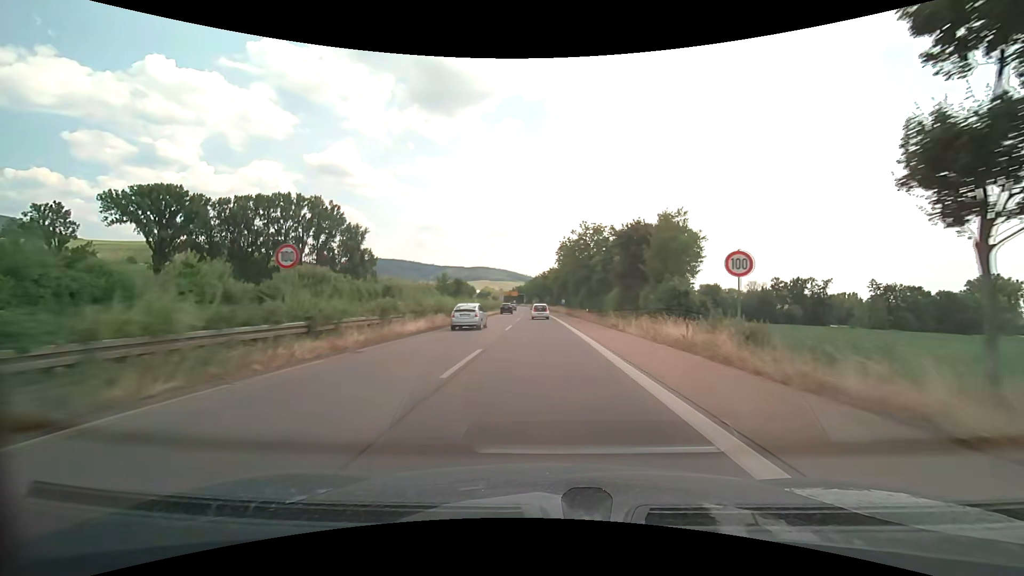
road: trunk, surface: asphalt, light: Day
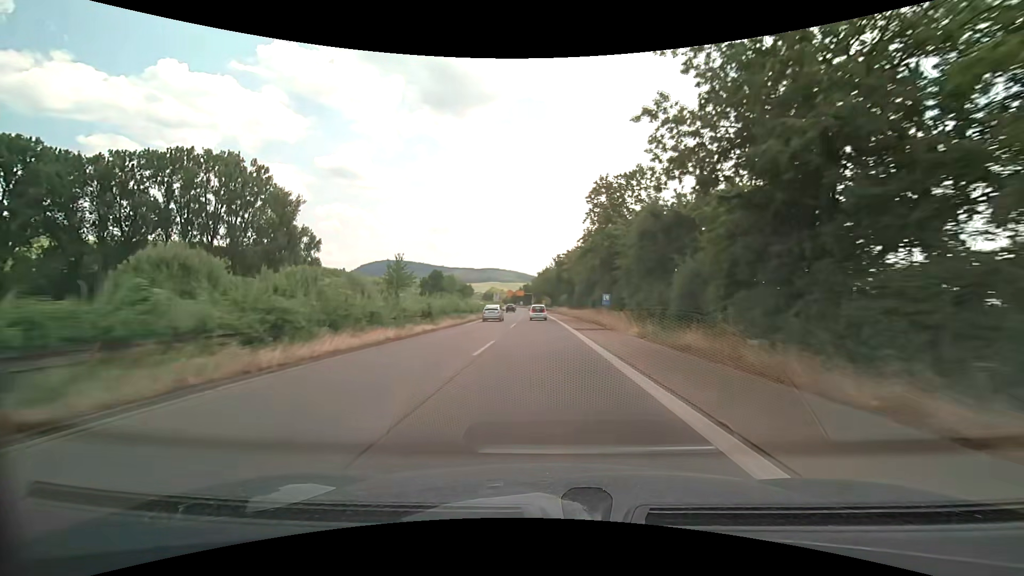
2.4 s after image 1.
(-0.6, +49.5) m; -1°
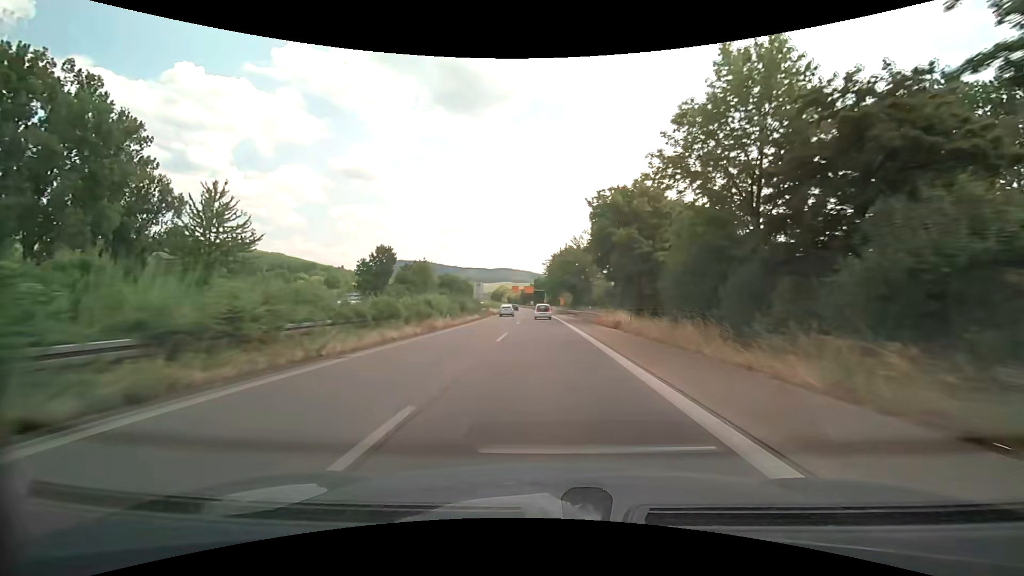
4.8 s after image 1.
(-0.7, +49.3) m; -2°
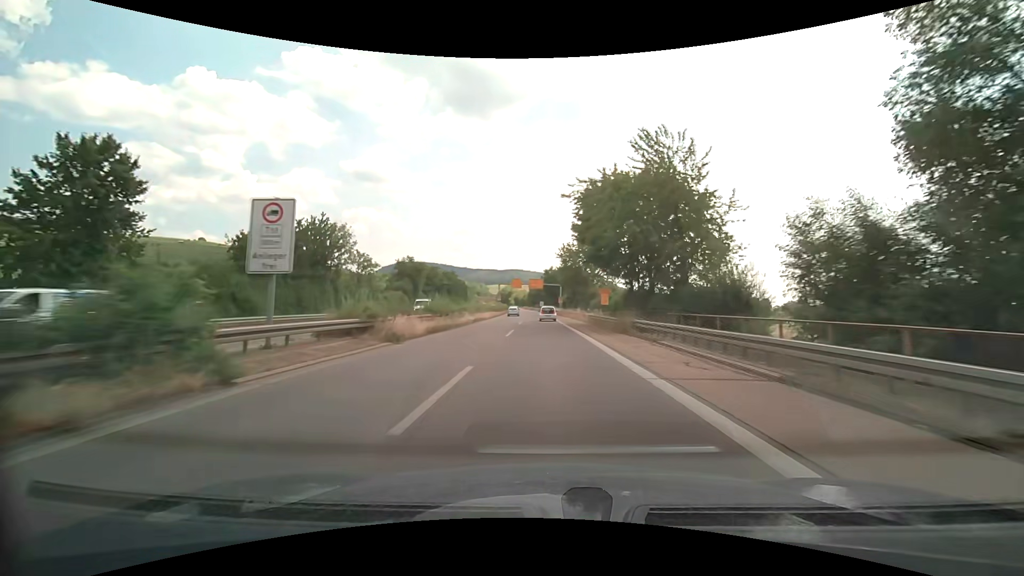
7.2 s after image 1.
(-0.4, +49.5) m; -1°
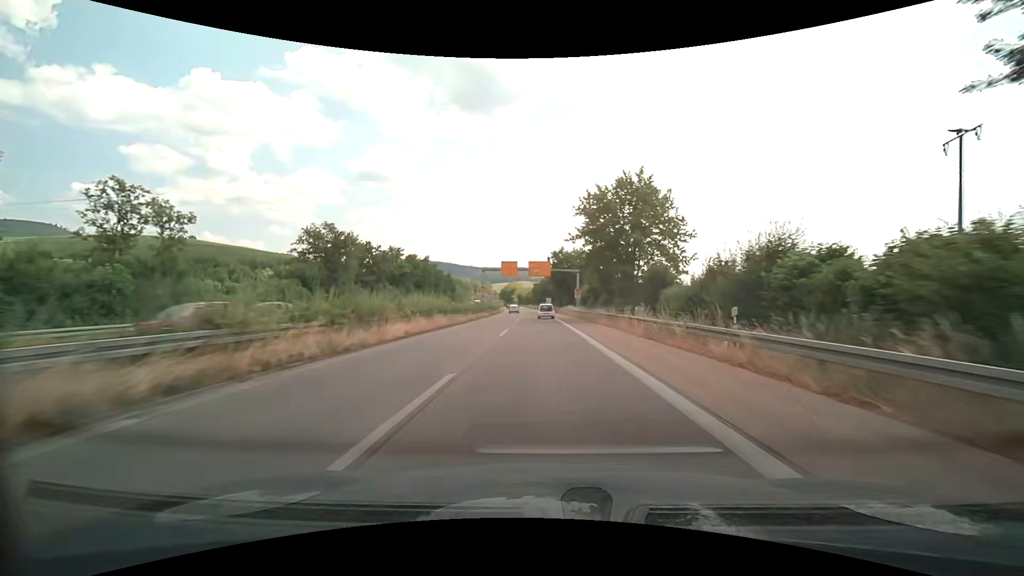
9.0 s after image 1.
(-0.2, +37.5) m; -1°
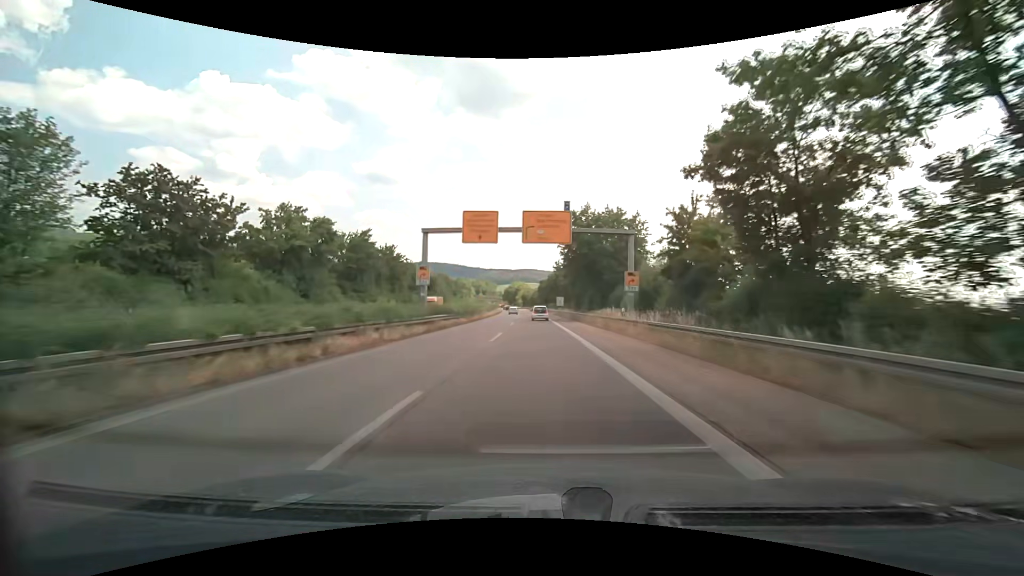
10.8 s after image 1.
(-0.3, +38.0) m; -1°
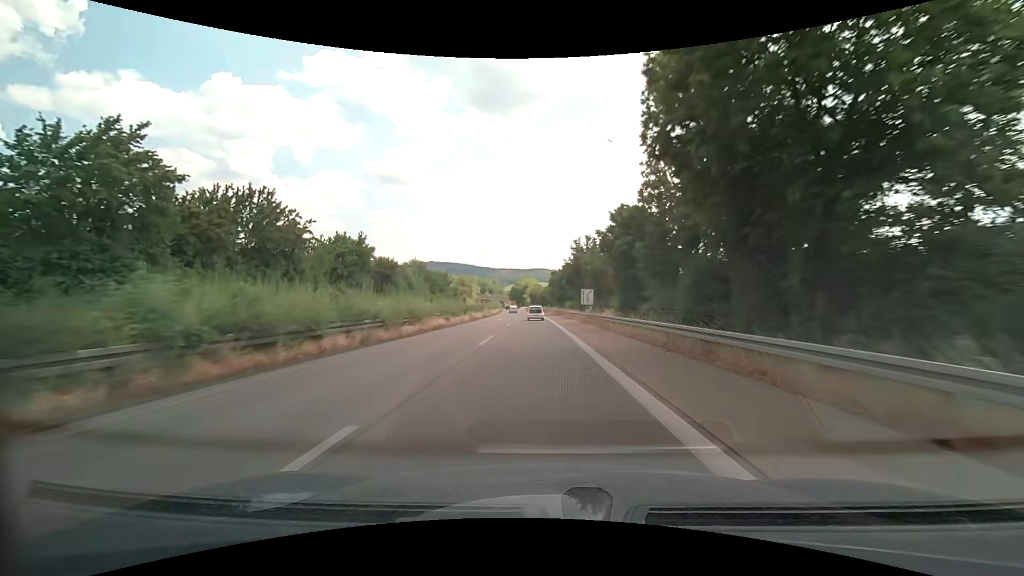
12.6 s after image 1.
(-0.4, +38.3) m; -1°
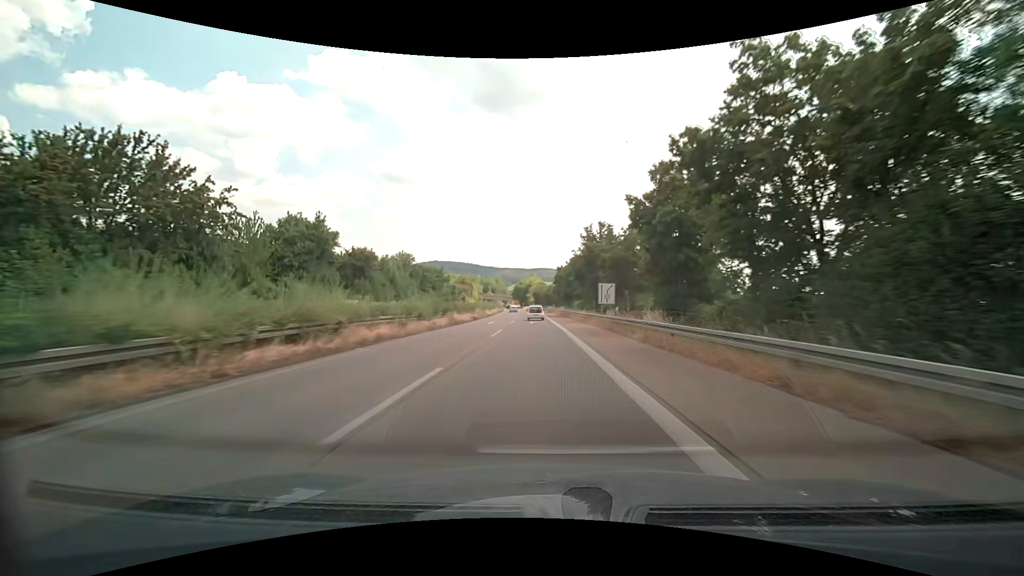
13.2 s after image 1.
(-0.1, +12.8) m; -1°
(0, +10) (0, +20) (0, +30) (0, +40) (0, +50) (-1, +60) (-1, +70) (-1, +80) (-2, +90) (-2, +100) m
